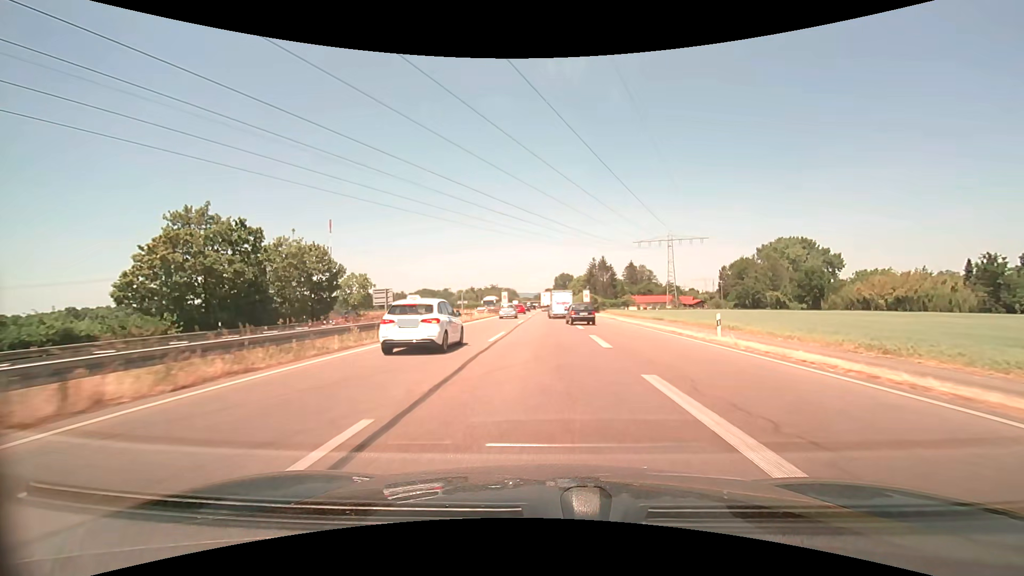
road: trunk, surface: asphalt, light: Day
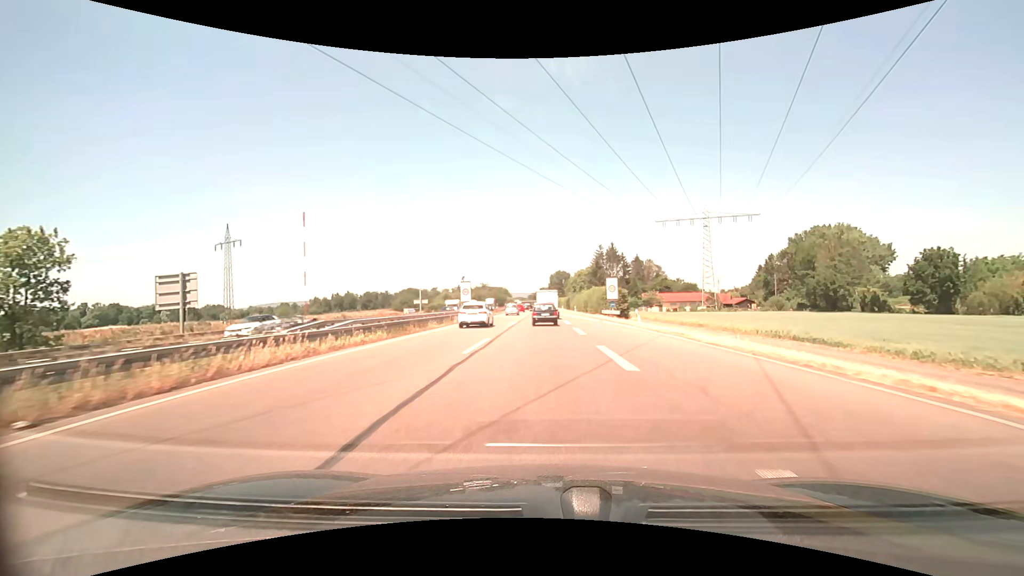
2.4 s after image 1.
(+0.4, +41.1) m; +1°
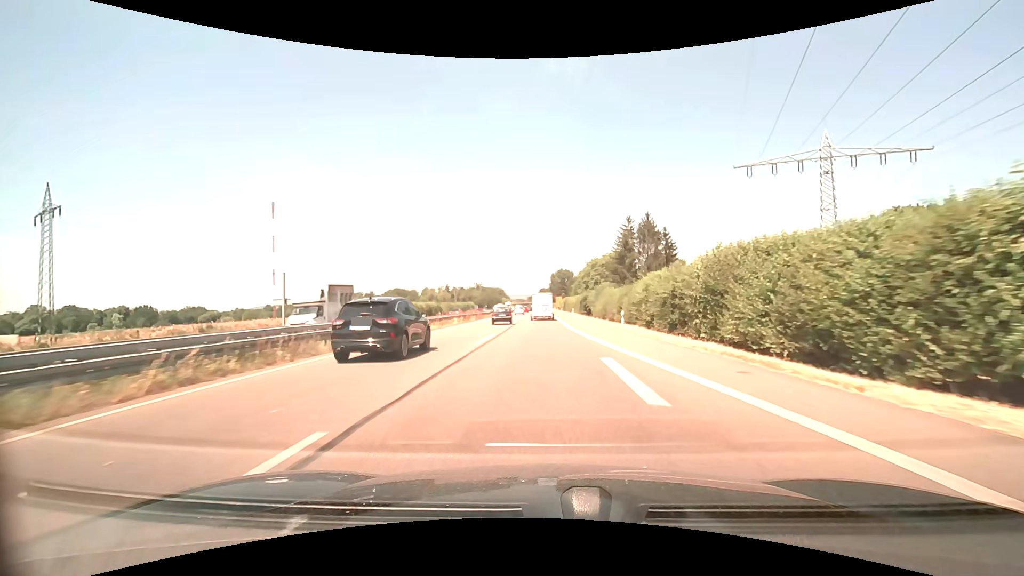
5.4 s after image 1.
(+0.1, +51.5) m; 0°
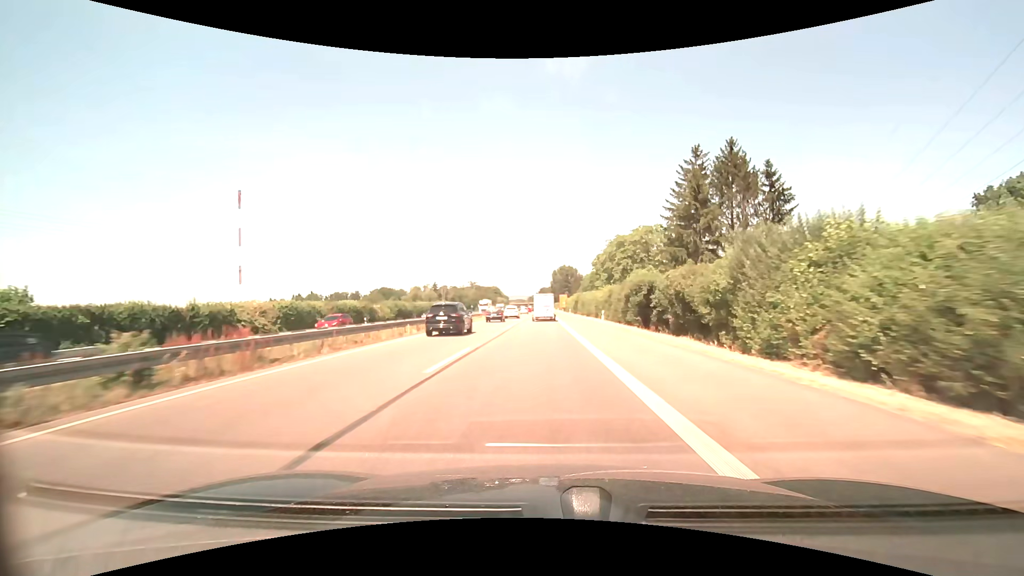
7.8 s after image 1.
(-0.1, +44.5) m; 0°
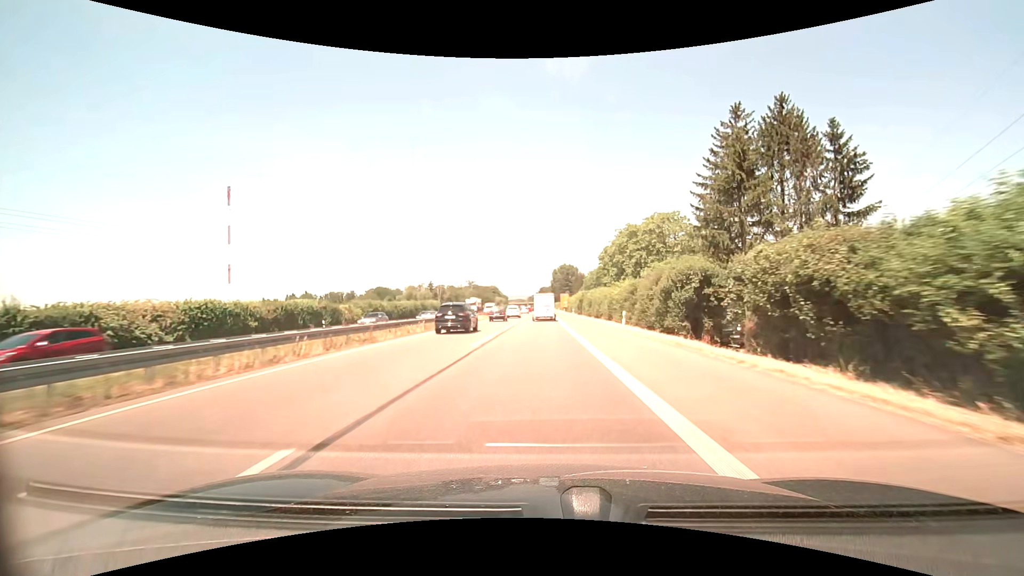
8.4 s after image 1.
(0.0, +11.7) m; 0°
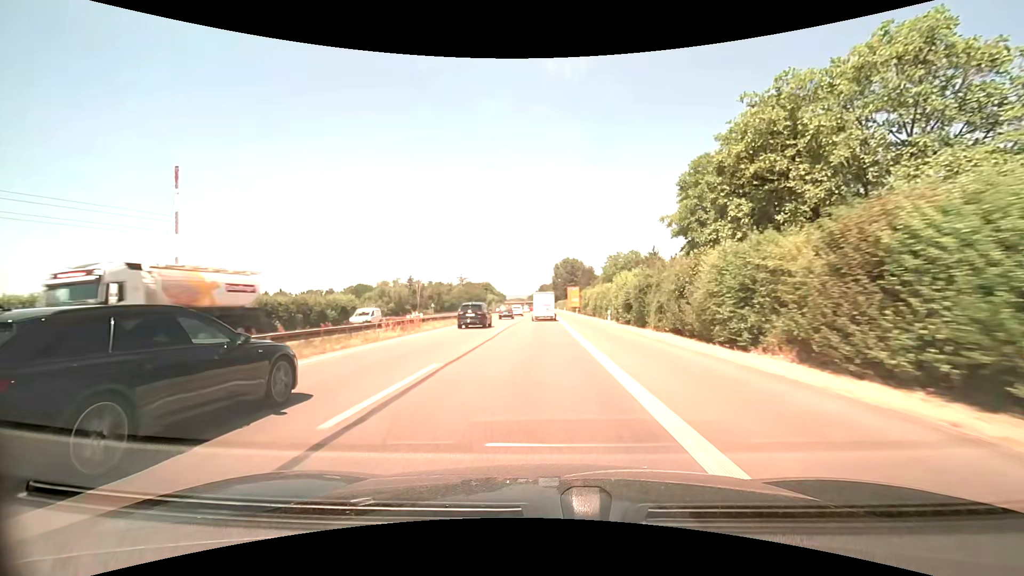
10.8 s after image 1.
(-0.1, +48.7) m; 0°
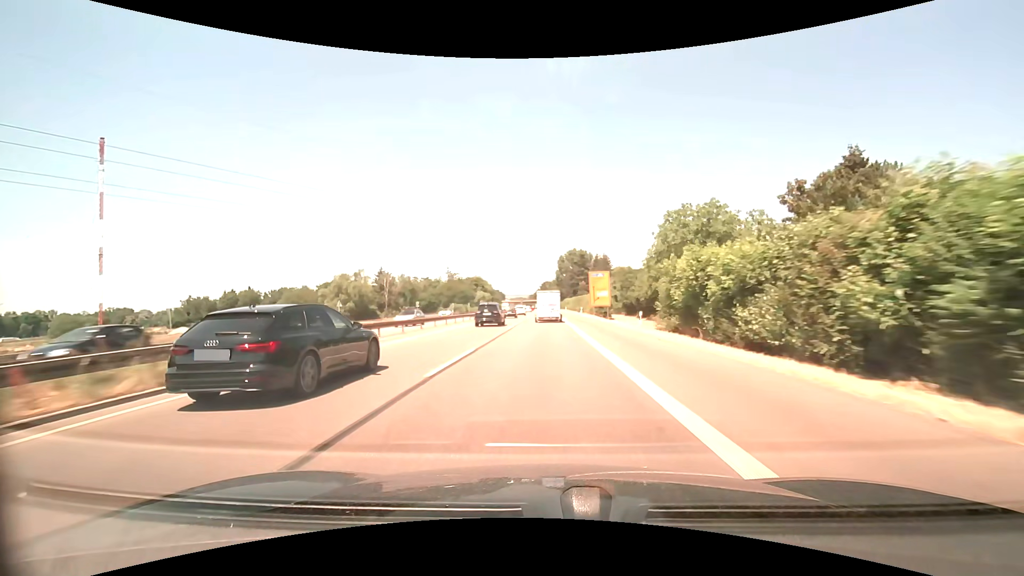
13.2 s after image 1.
(-0.1, +51.6) m; 0°
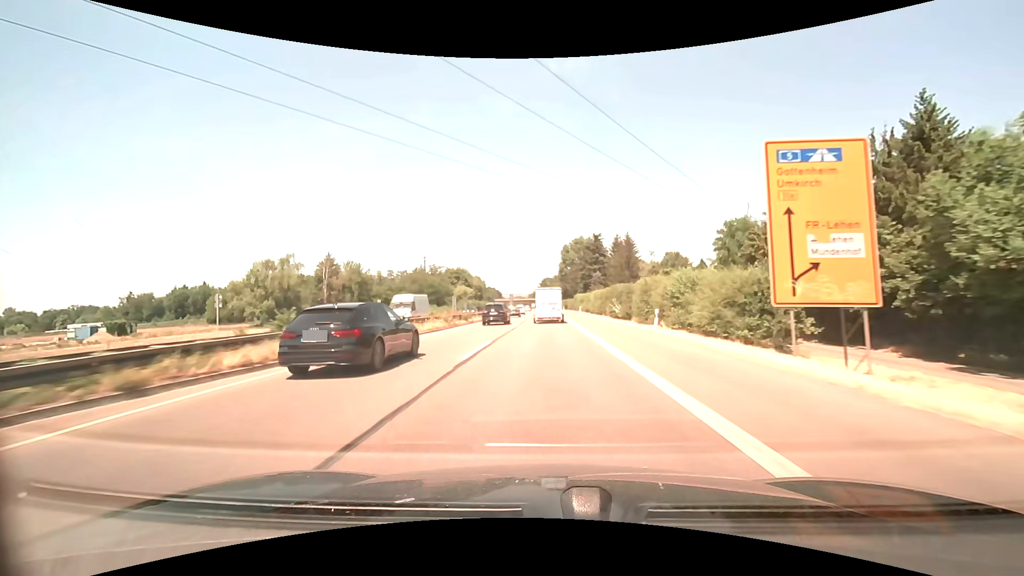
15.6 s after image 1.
(0.0, +52.6) m; 0°
(0, +10) (0, +20) (0, +30) (0, +40) (0, +50) (0, +60) (0, +70) (0, +80) (0, +90) (0, +100) m
